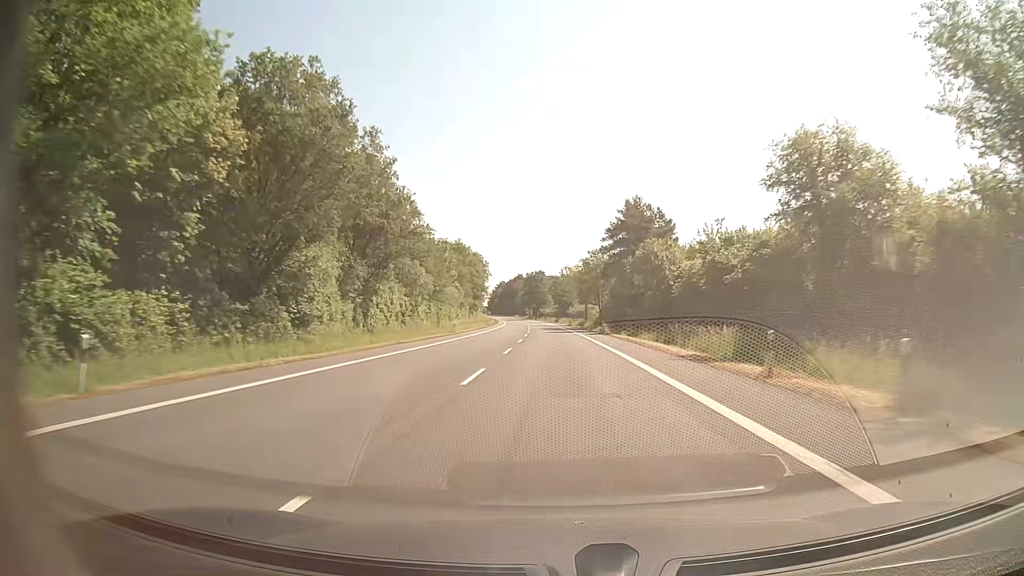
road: secondary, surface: asphalt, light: Day
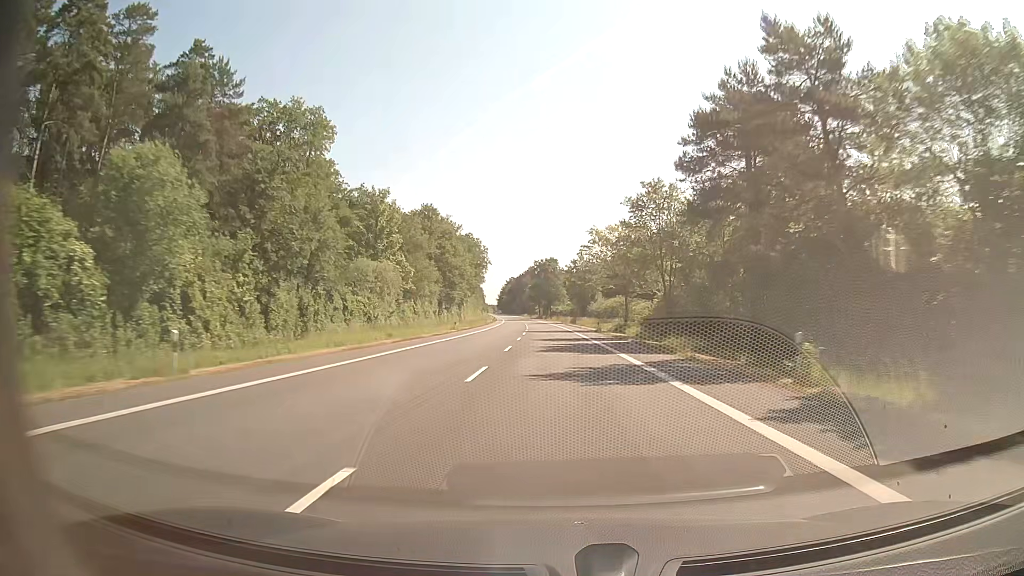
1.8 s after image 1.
(-0.2, +47.5) m; -1°
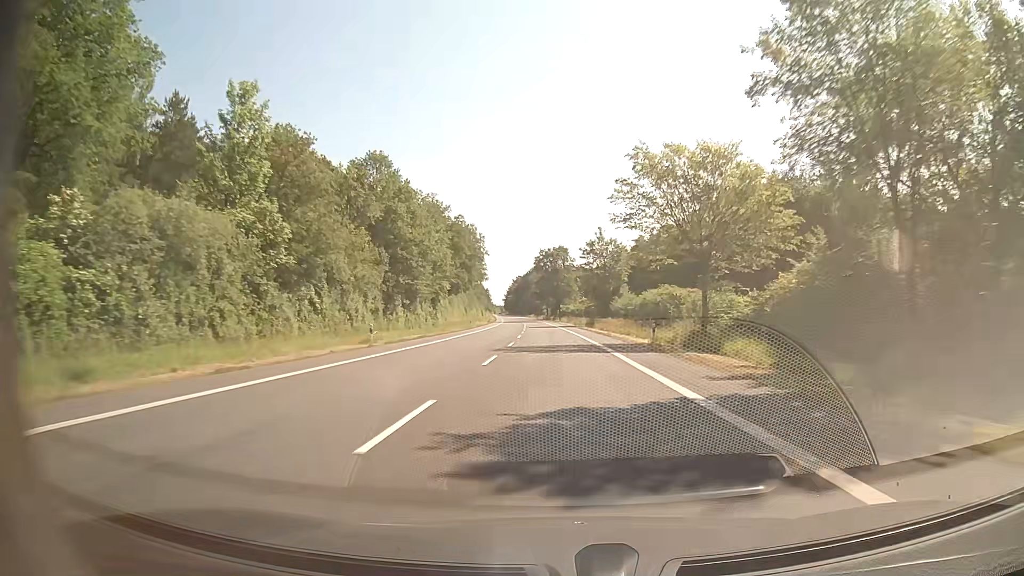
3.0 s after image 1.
(-0.3, +31.6) m; -1°
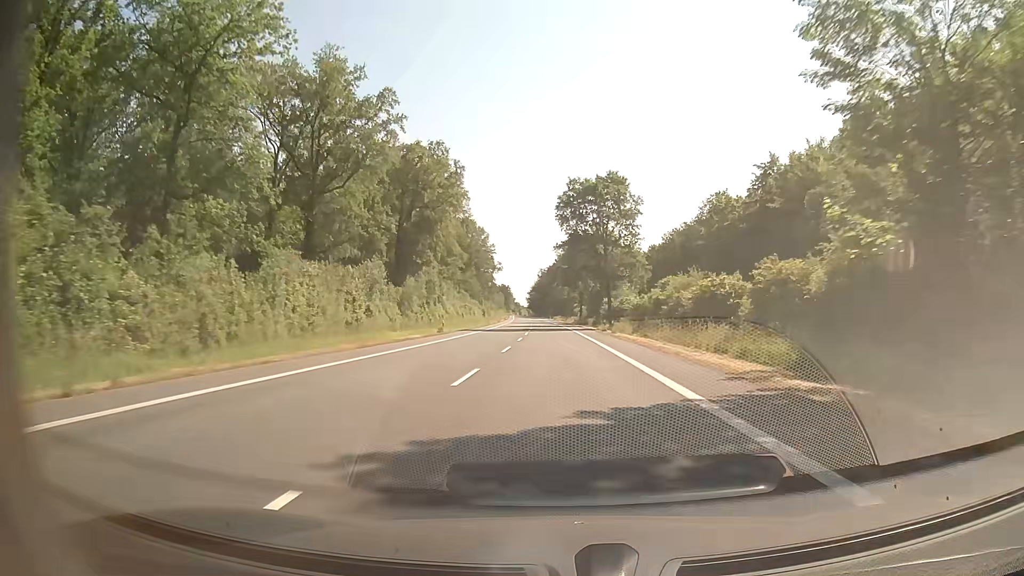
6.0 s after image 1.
(-1.7, +79.0) m; -2°
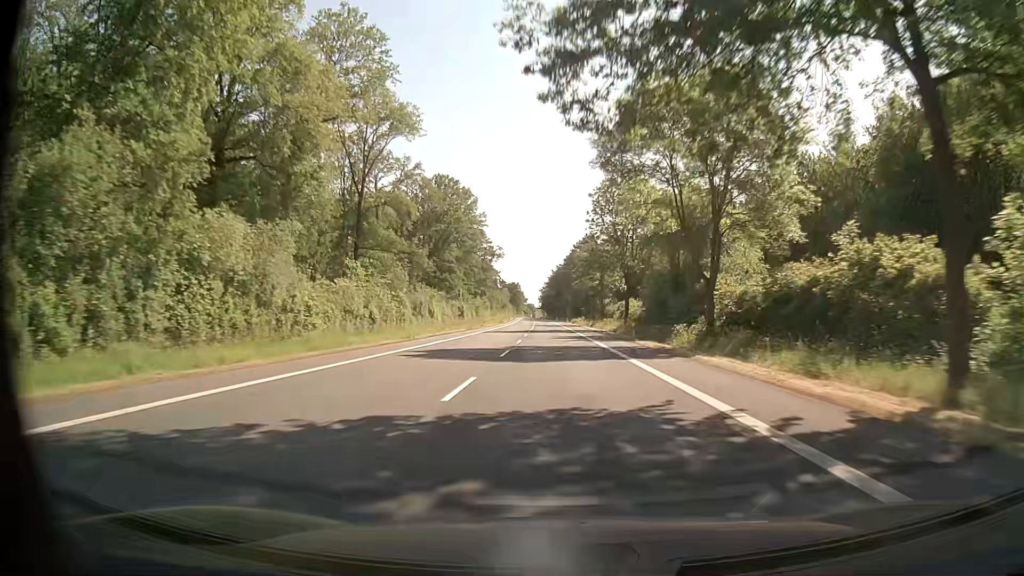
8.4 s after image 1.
(-0.9, +63.1) m; -1°
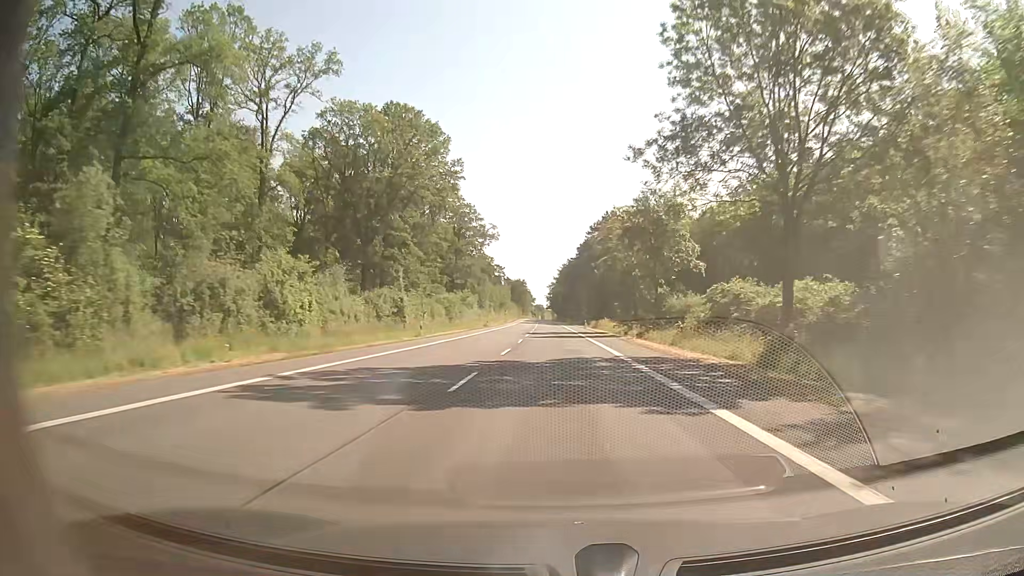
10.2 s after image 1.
(-0.5, +47.3) m; -1°
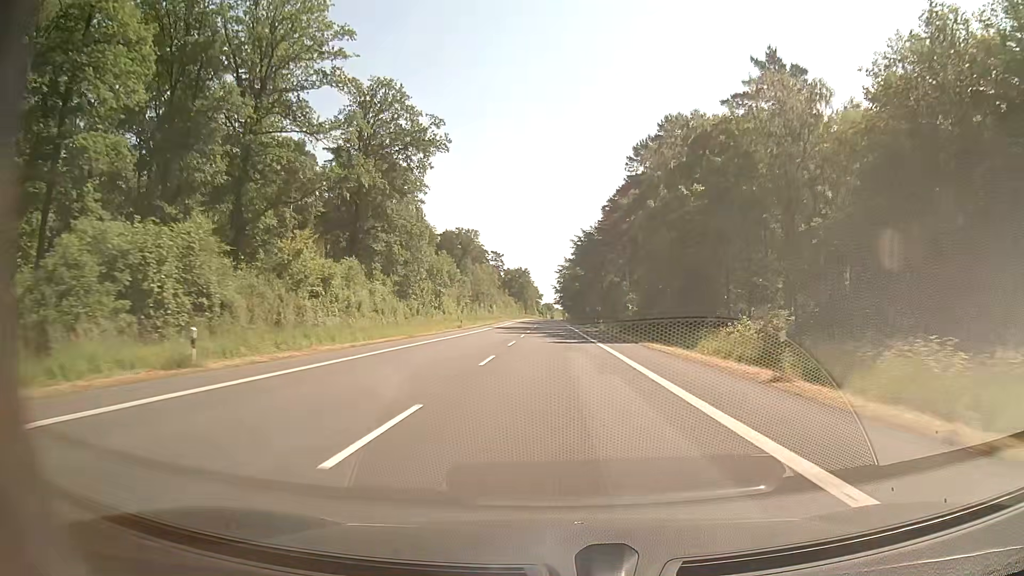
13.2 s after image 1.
(-0.4, +78.9) m; -1°
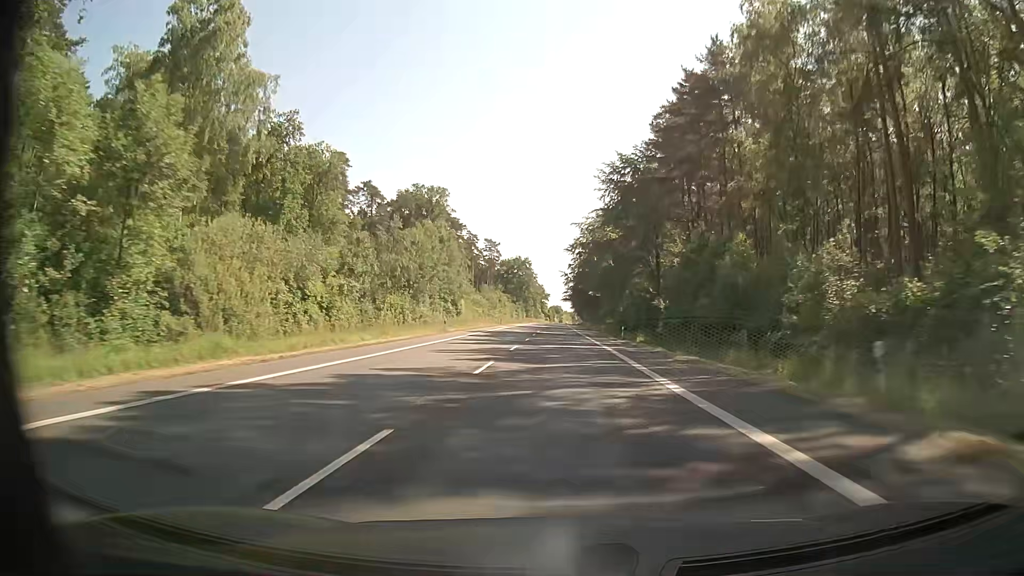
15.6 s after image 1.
(-0.2, +63.1) m; 0°
(0, +10) (0, +20) (0, +30) (0, +40) (0, +50) (0, +60) (0, +70) (0, +80) (0, +90) (0, +100) m
